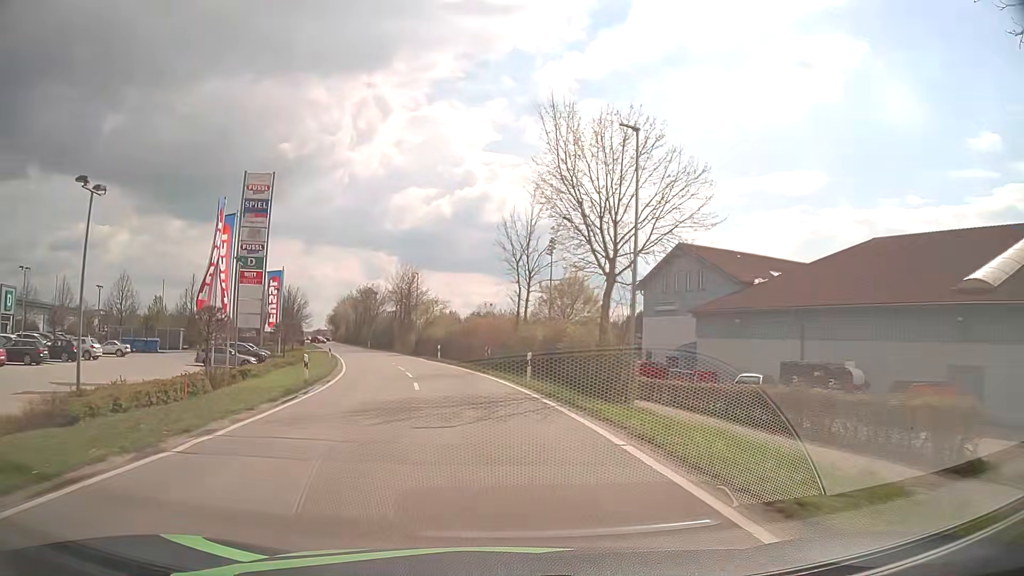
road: tertiary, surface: asphalt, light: Day
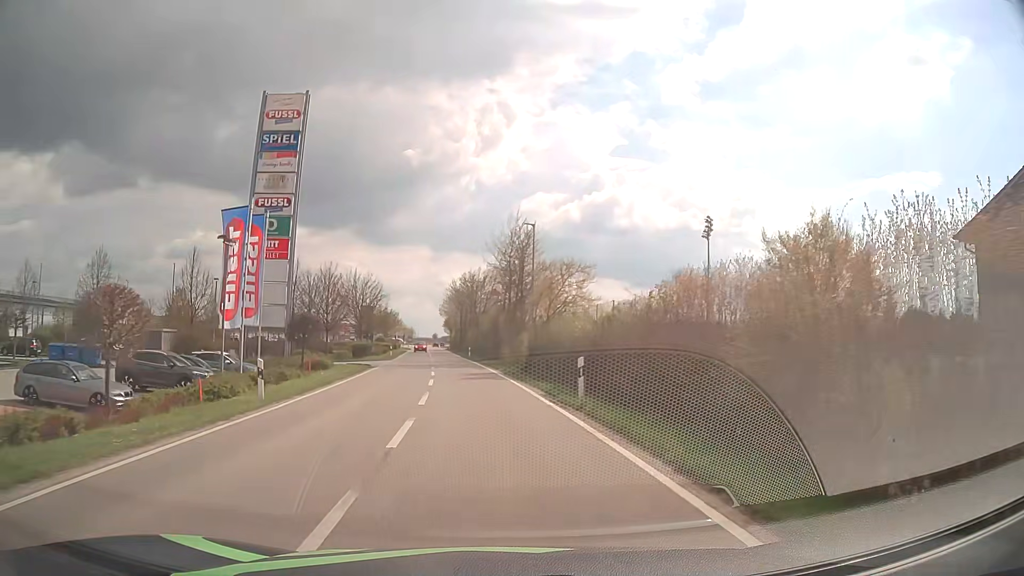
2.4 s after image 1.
(-3.0, +29.9) m; -11°
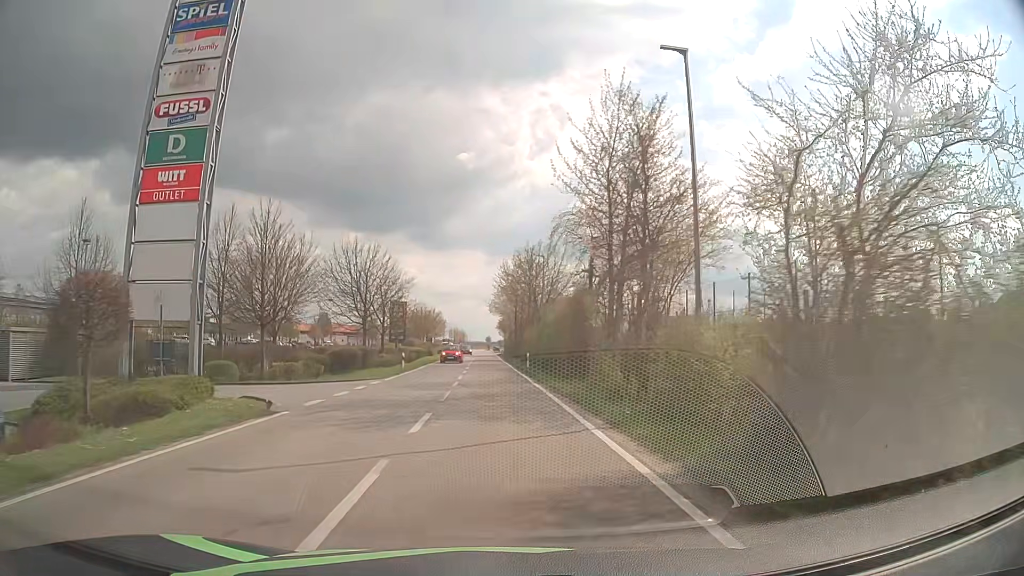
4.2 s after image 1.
(-1.3, +23.4) m; -5°
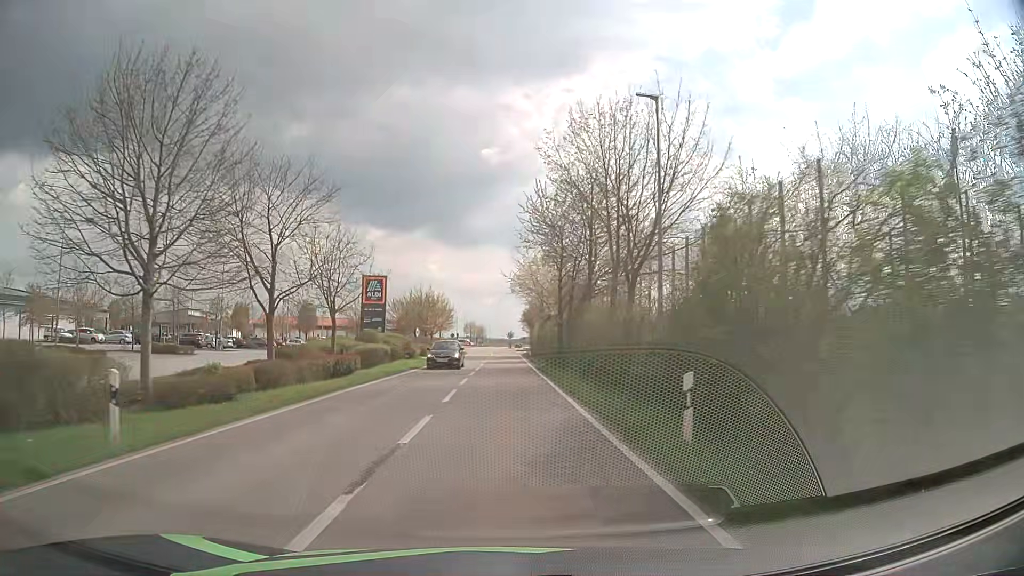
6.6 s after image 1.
(-0.6, +32.0) m; -2°
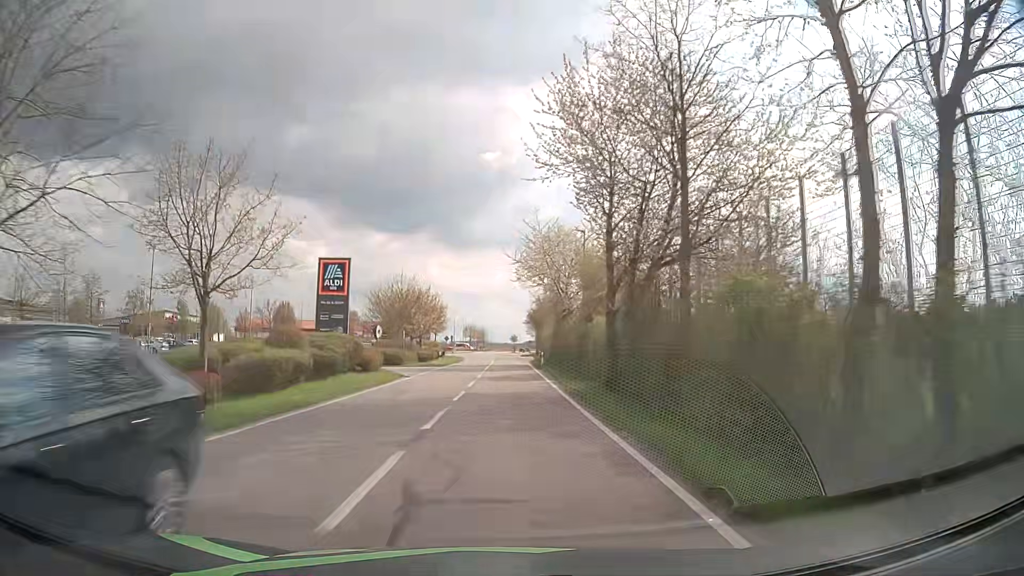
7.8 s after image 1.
(0.0, +16.3) m; 0°
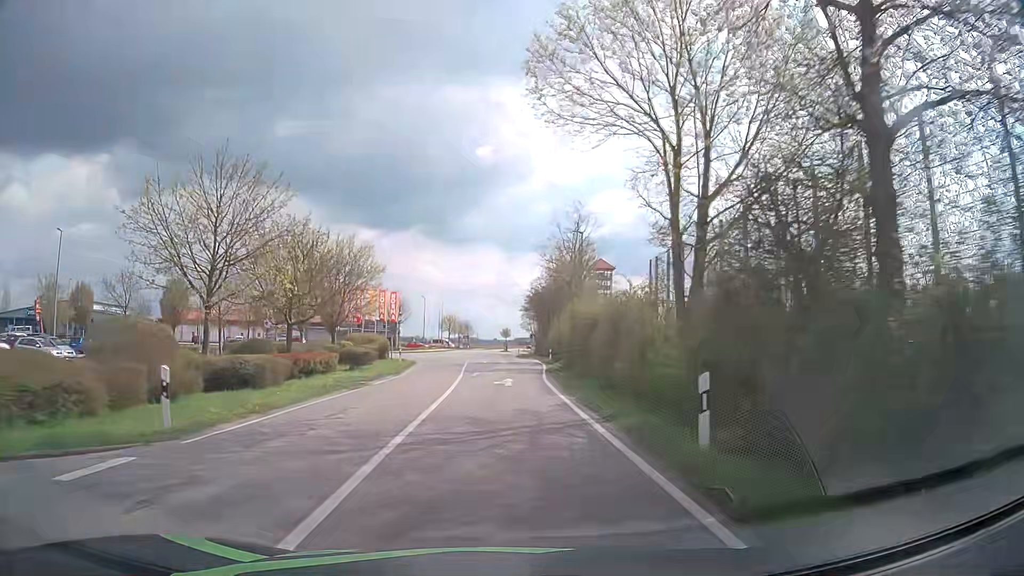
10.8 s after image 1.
(+0.1, +39.0) m; +1°
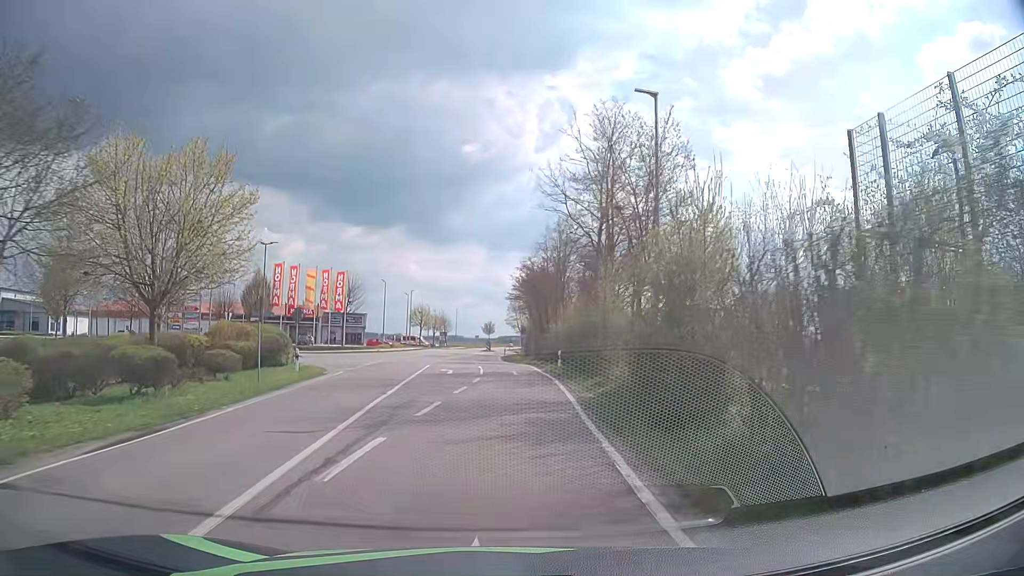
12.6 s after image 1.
(+0.2, +22.3) m; +1°
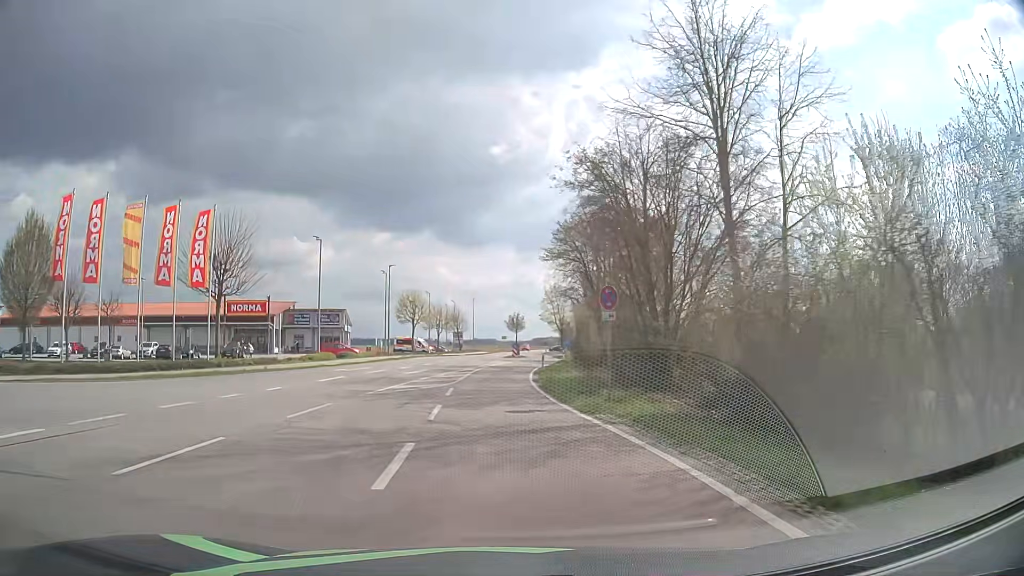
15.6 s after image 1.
(+0.2, +36.9) m; -2°
(0, +10) (-1, +20) (-1, +30) (0, +40) (+1, +50) (+2, +60) (+3, +70) (+4, +80) (+4, +90) (+4, +100) m
